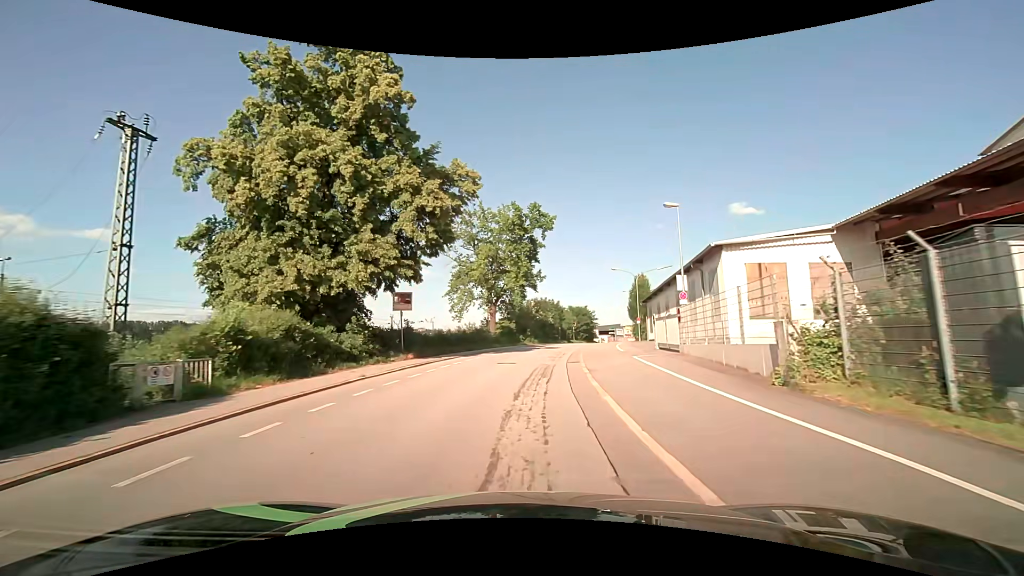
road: residential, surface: asphalt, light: Day
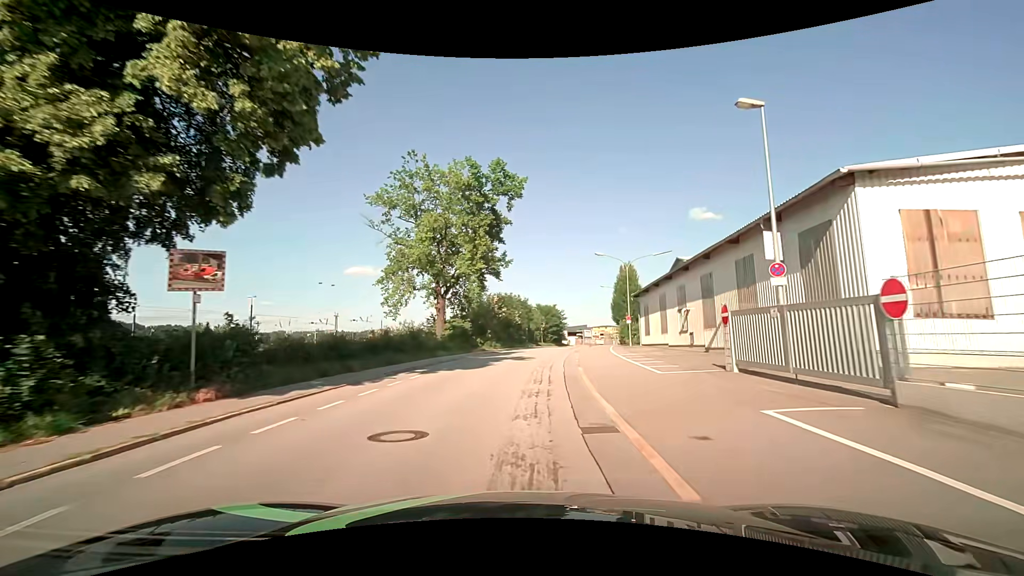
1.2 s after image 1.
(+0.5, +13.5) m; +4°
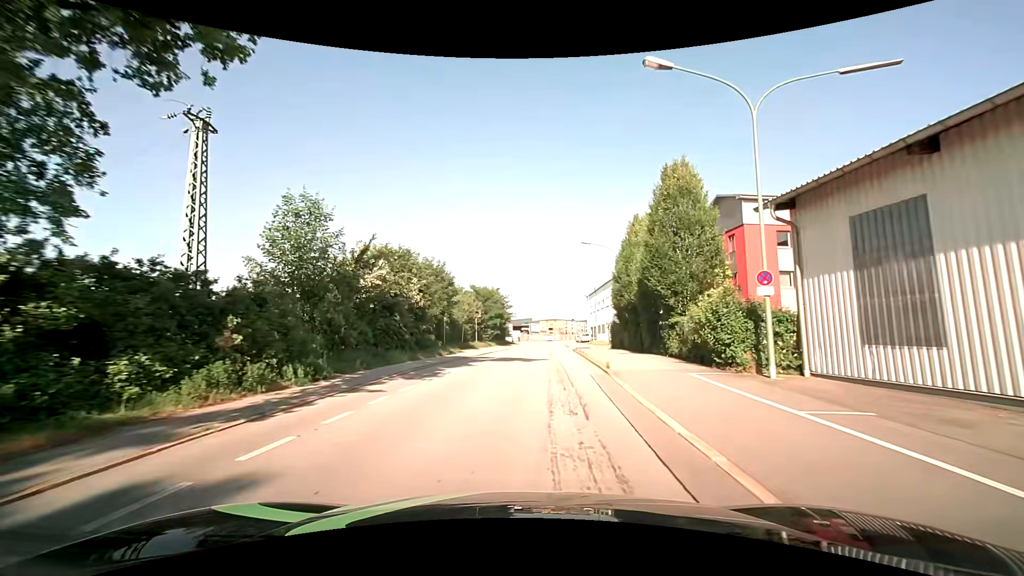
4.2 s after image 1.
(+2.2, +34.1) m; +7°
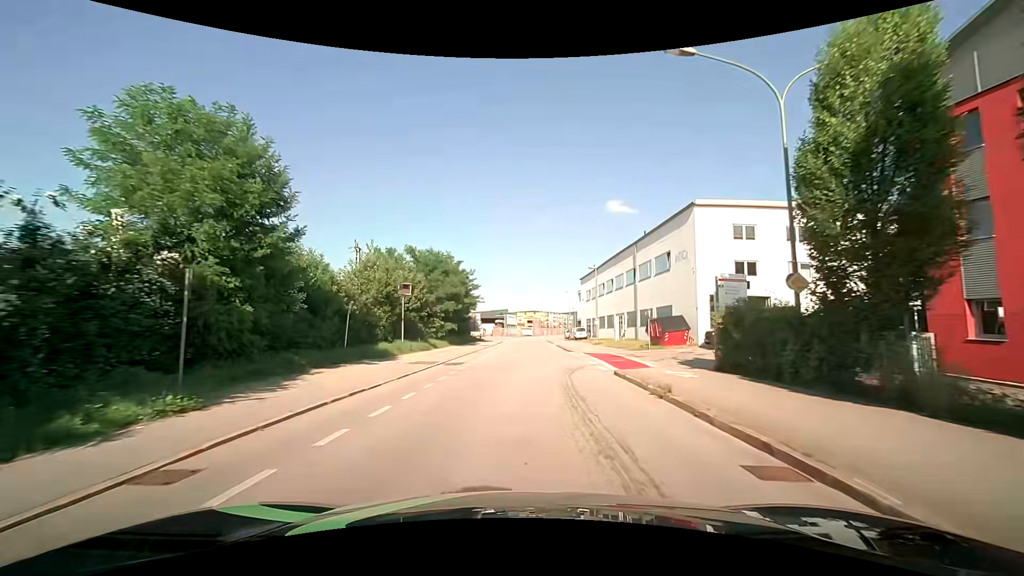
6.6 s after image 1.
(+0.9, +28.0) m; +3°
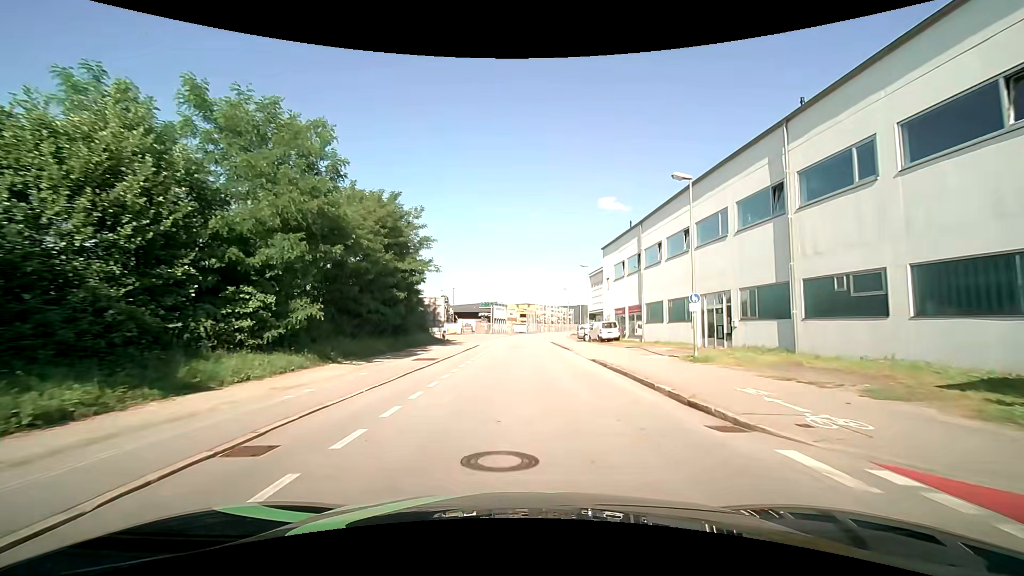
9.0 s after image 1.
(+0.1, +28.9) m; +1°
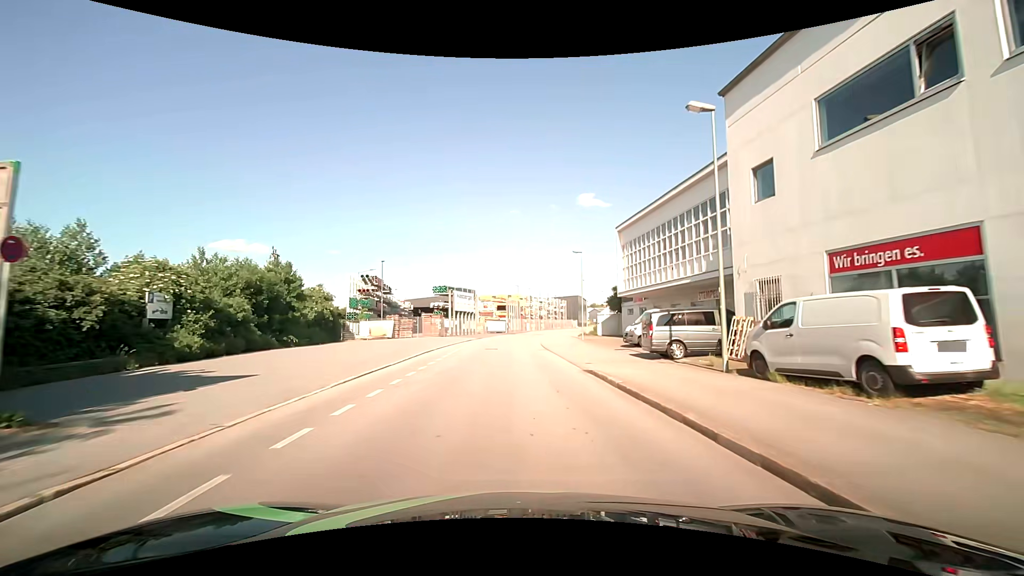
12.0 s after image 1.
(+0.6, +36.6) m; +2°
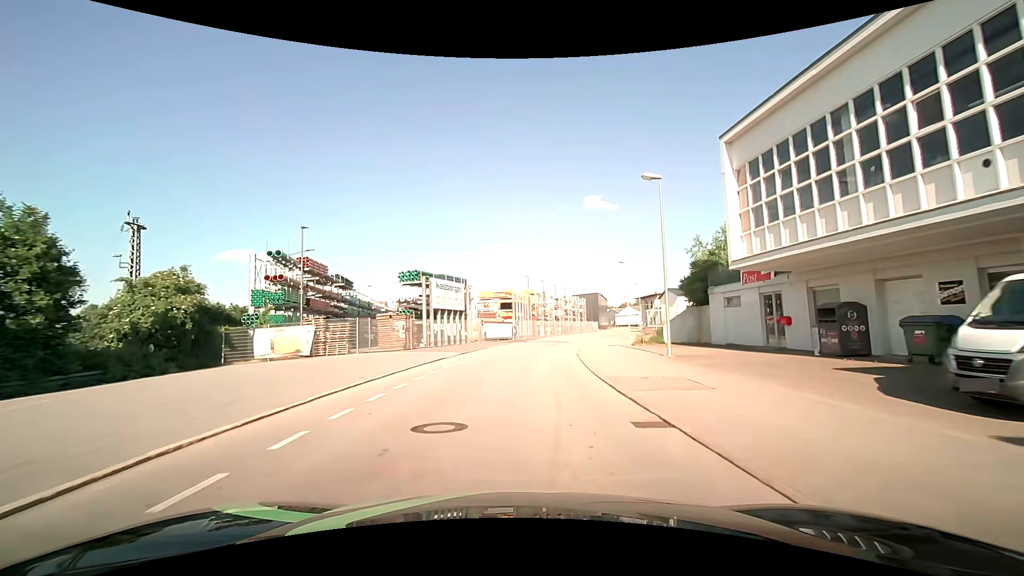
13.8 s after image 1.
(-0.3, +22.1) m; -1°
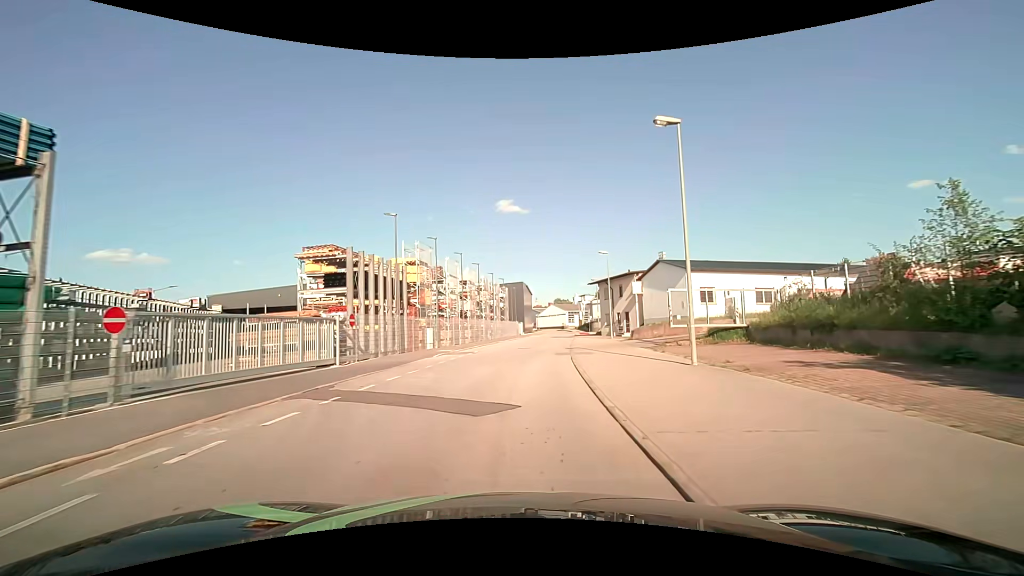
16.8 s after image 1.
(+2.6, +36.4) m; +10°
(0, +10) (+1, +20) (+1, +30) (+2, +40) (+3, +50) (+5, +60) (+6, +70) (+8, +80) (+15, +86) (+24, +90) m
